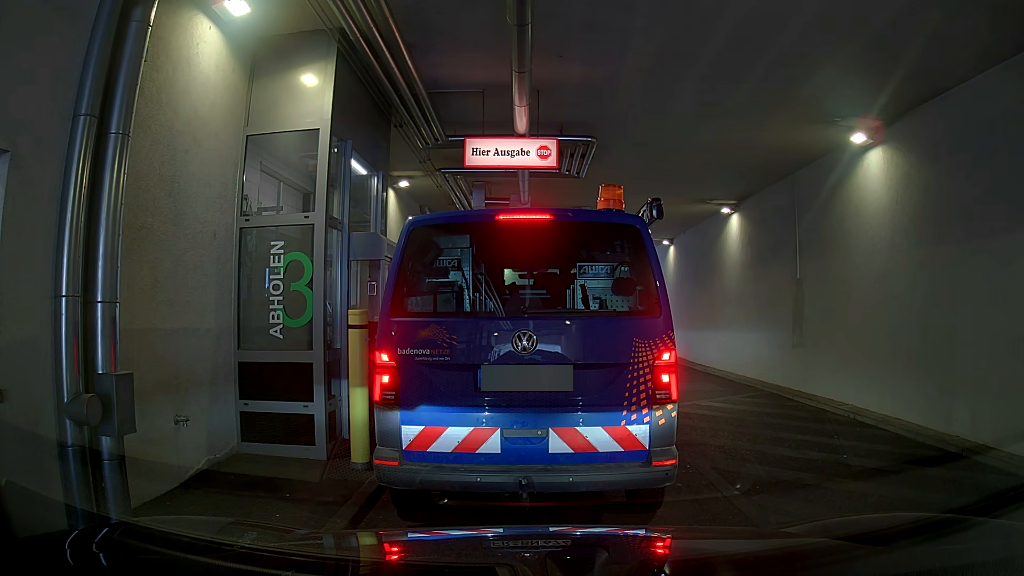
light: Day
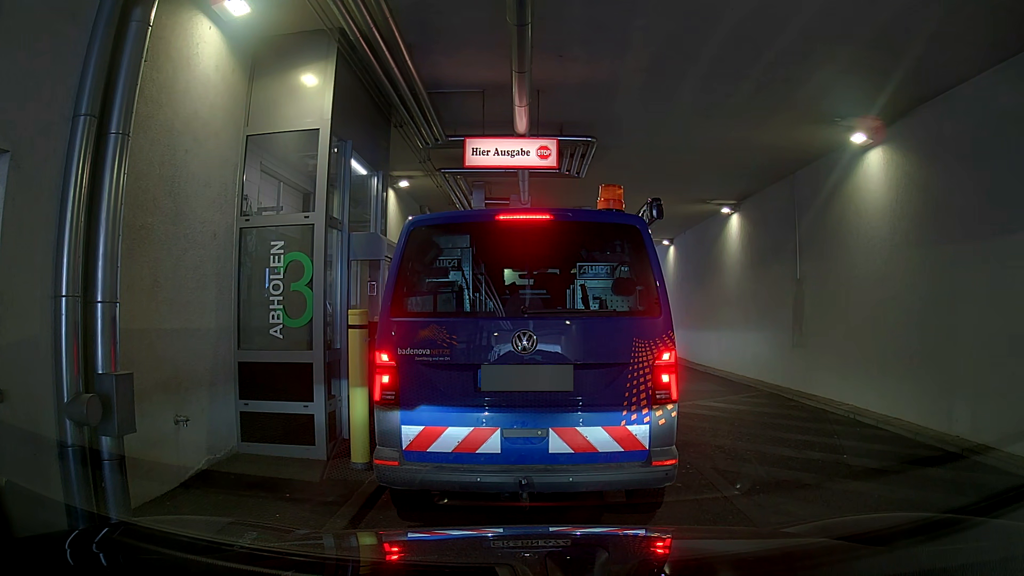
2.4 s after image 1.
(0.0, 0.0) m; 0°
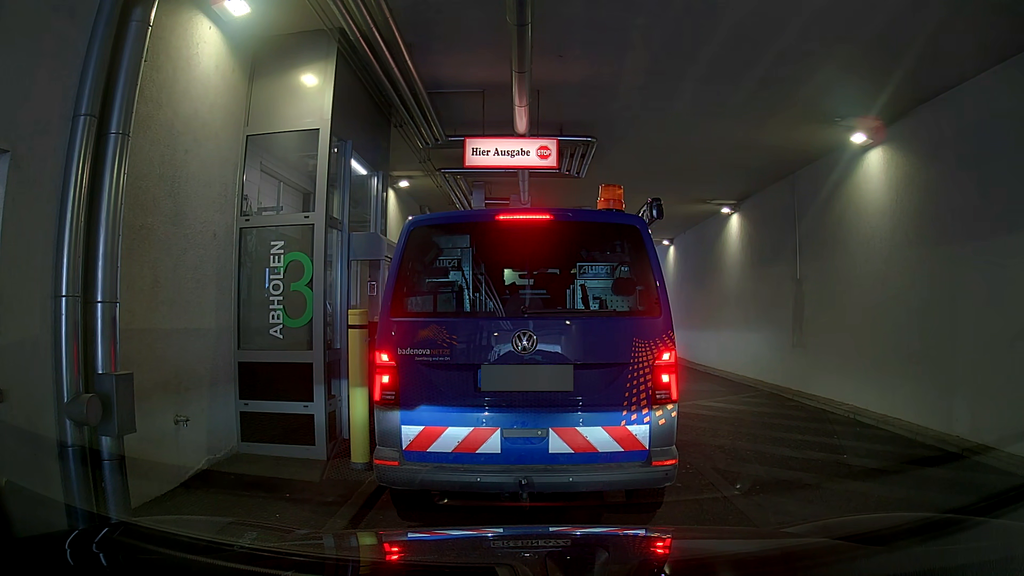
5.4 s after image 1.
(0.0, 0.0) m; 0°
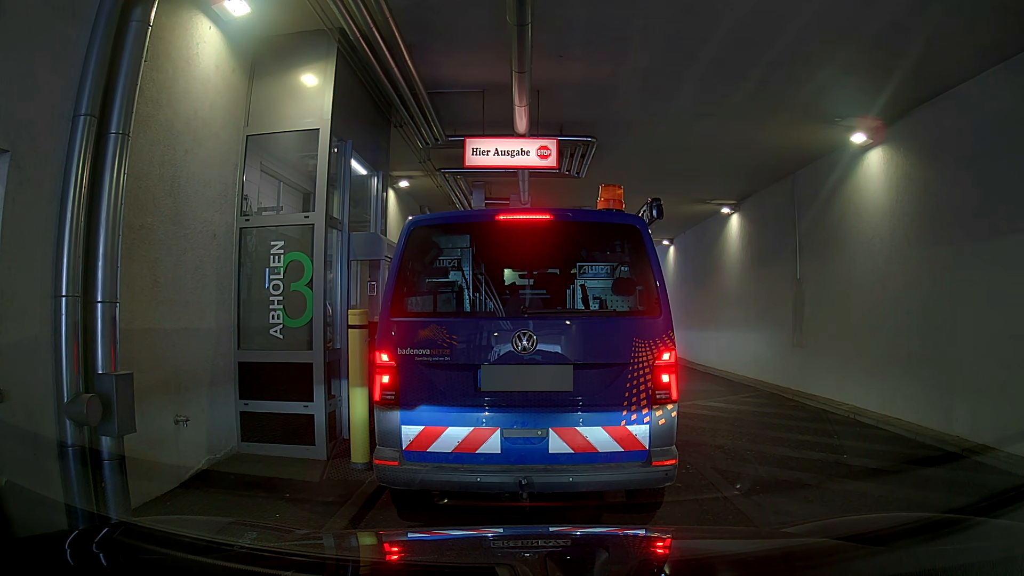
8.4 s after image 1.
(0.0, 0.0) m; 0°
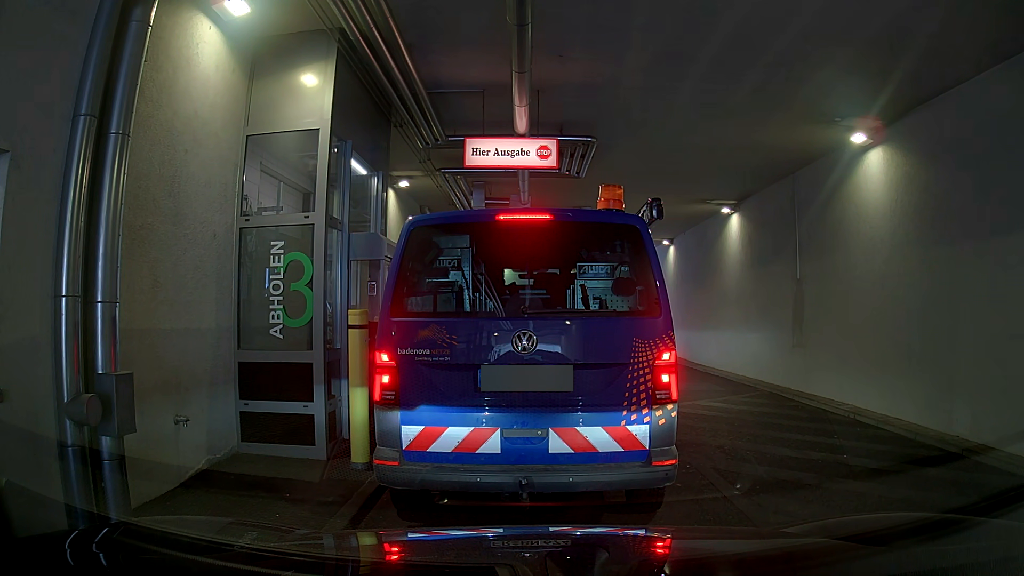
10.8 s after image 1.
(0.0, 0.0) m; 0°
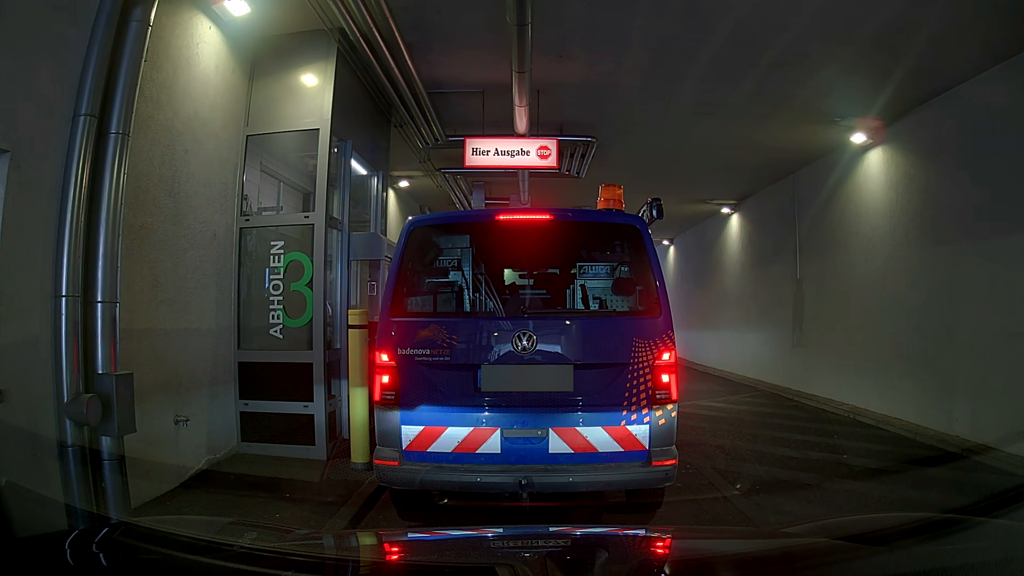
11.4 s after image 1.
(0.0, 0.0) m; 0°
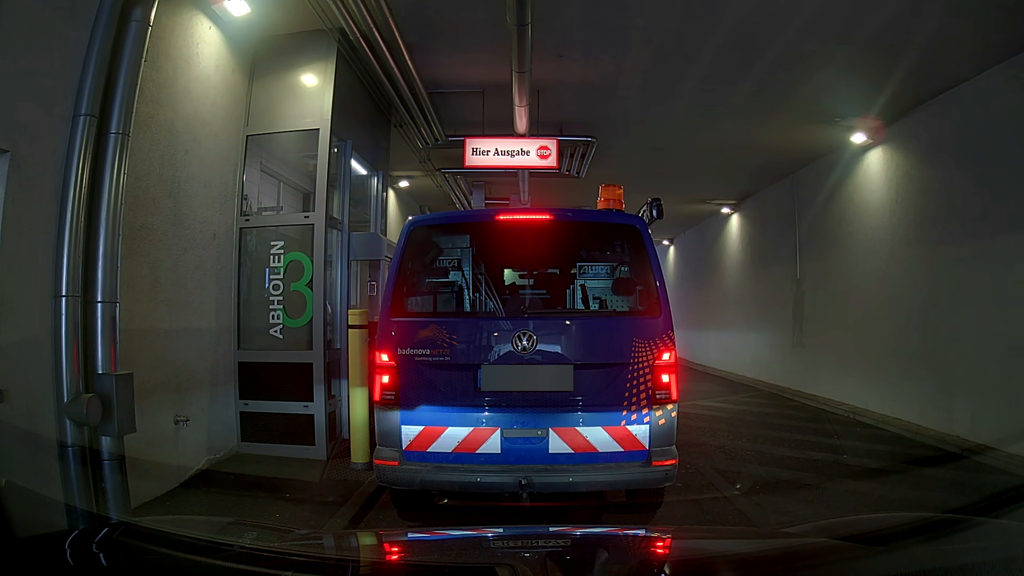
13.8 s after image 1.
(0.0, 0.0) m; 0°
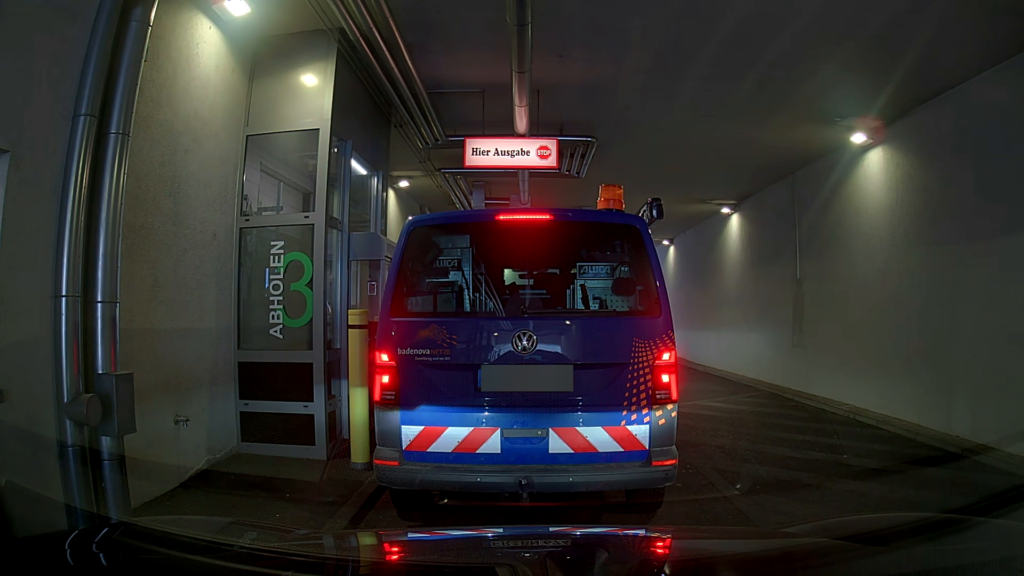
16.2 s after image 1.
(0.0, 0.0) m; 0°
